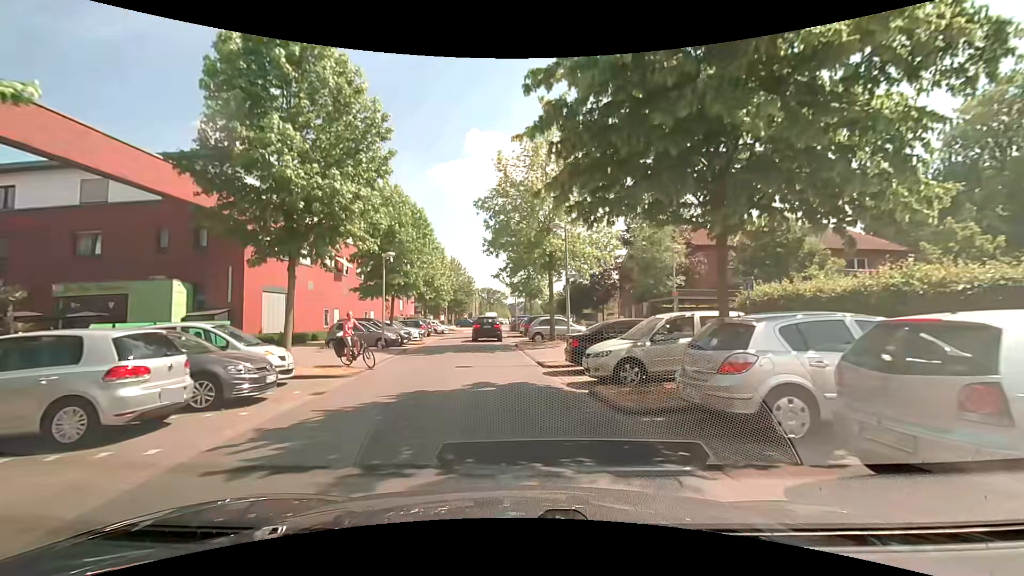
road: residential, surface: asphalt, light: Day
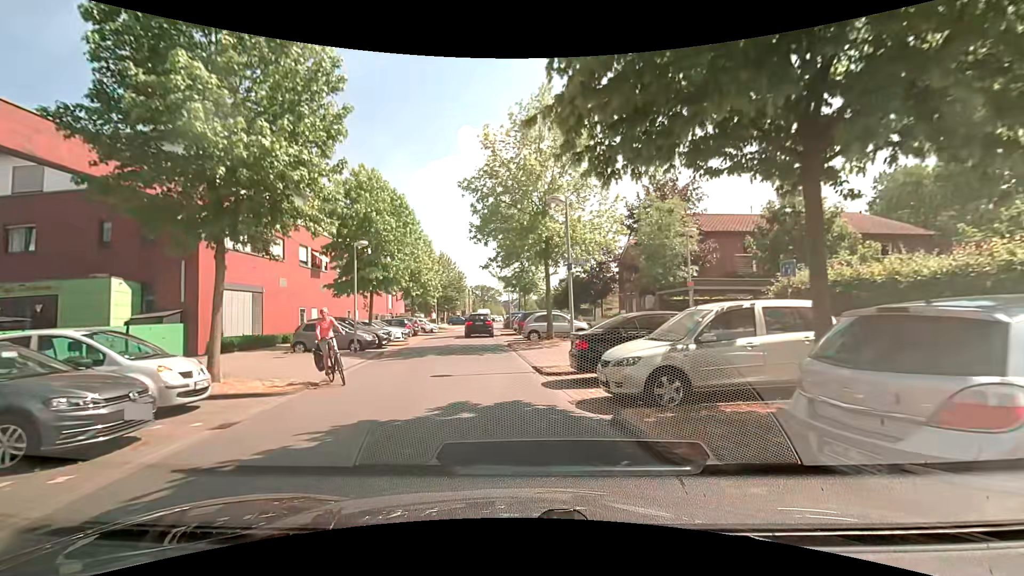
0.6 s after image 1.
(0.0, +3.1) m; +2°
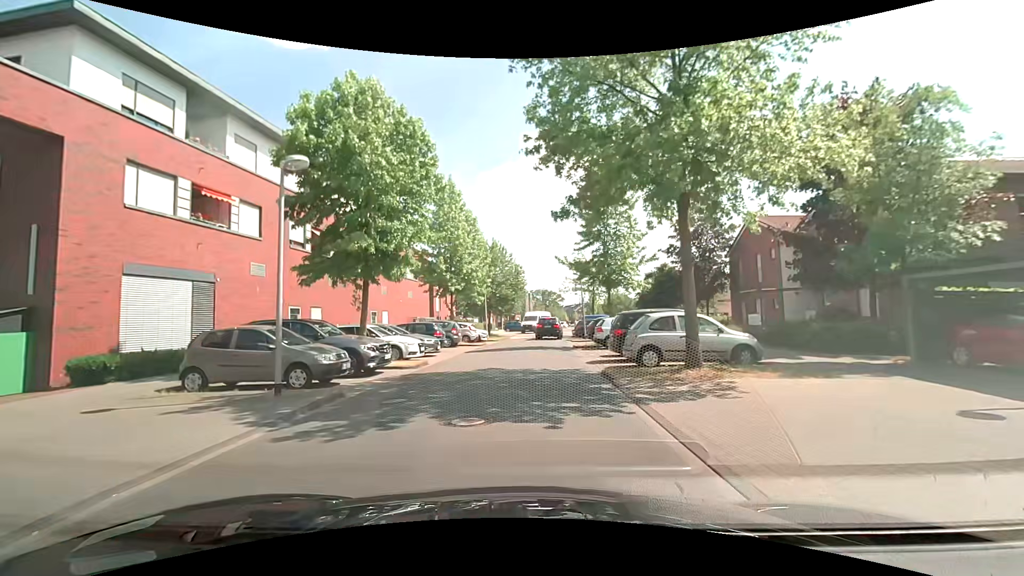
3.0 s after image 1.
(-1.2, +12.2) m; -8°
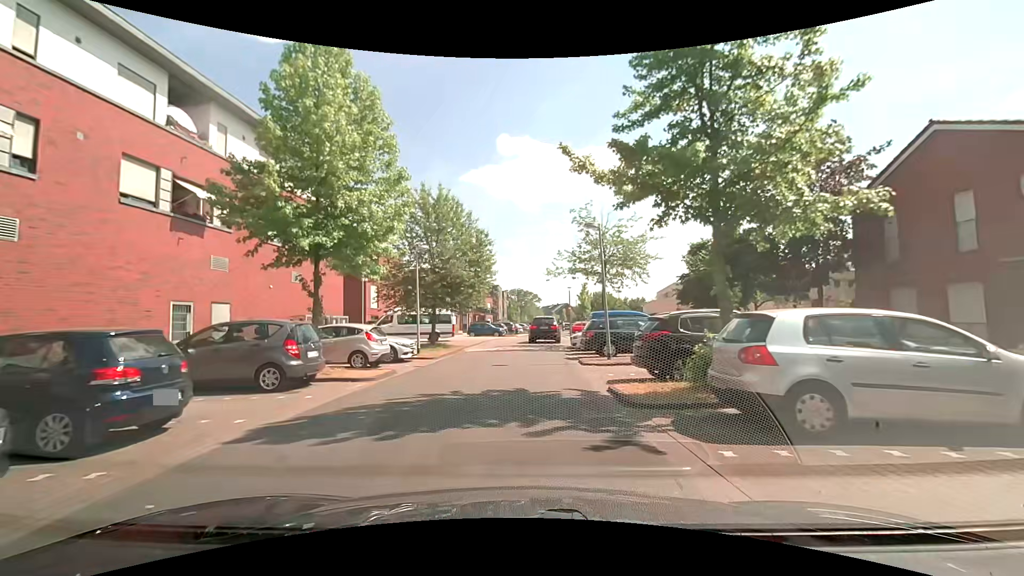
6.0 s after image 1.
(+0.6, +18.2) m; +4°
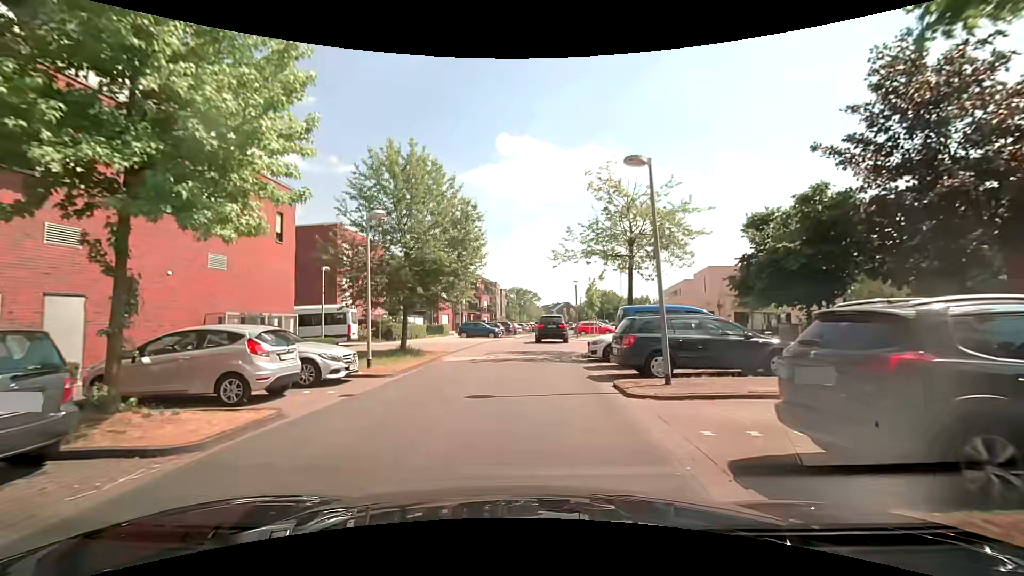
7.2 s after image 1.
(0.0, +6.8) m; 0°
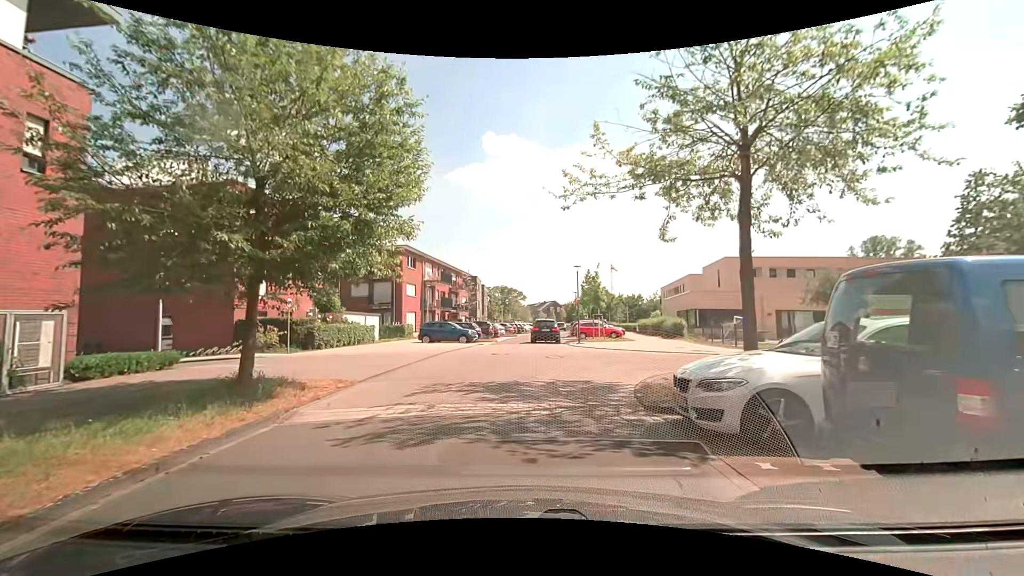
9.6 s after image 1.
(0.0, +11.4) m; 0°
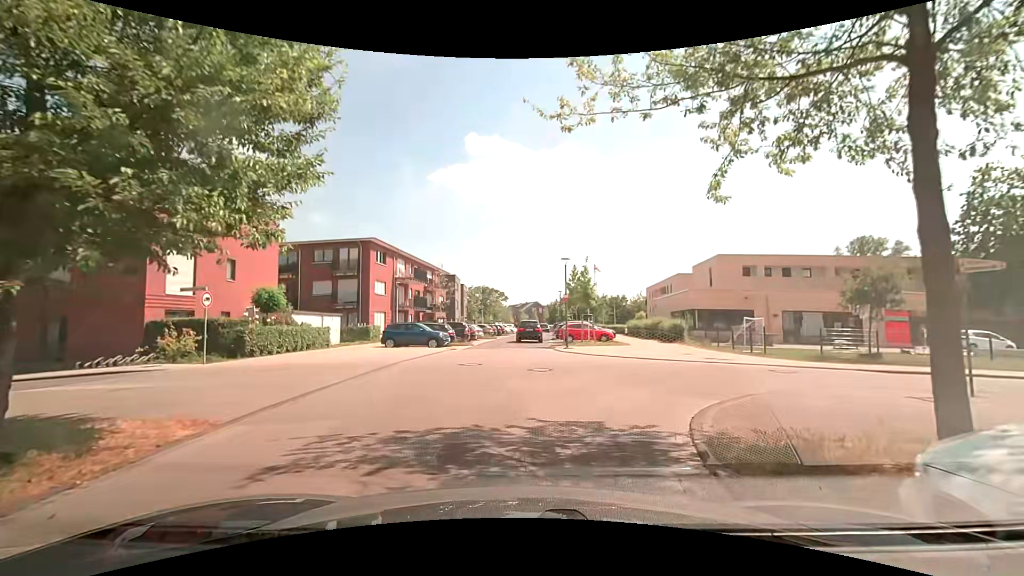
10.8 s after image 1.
(+0.1, +4.4) m; +3°
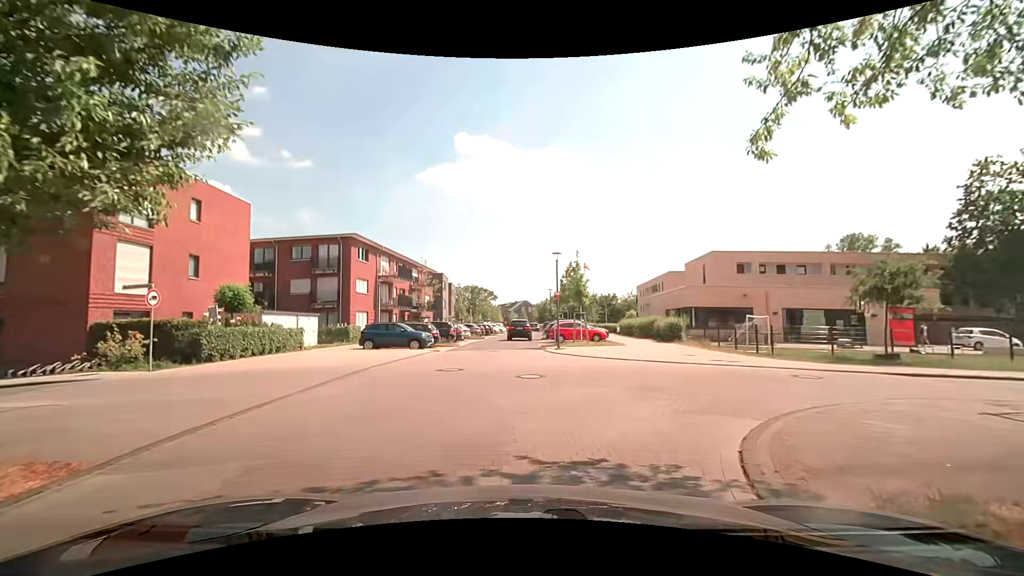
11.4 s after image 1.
(0.0, +1.9) m; +1°
